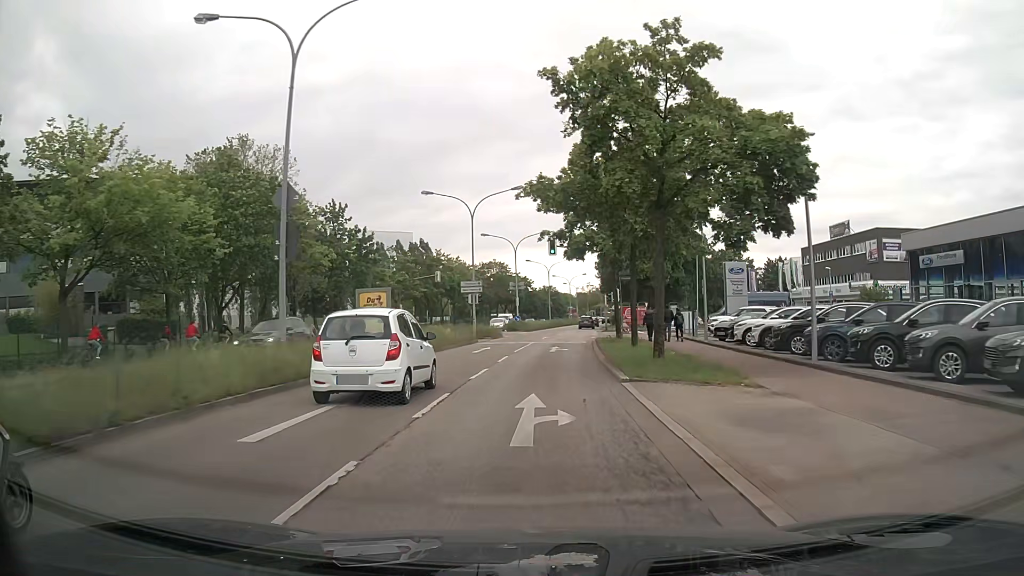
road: primary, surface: asphalt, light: Day
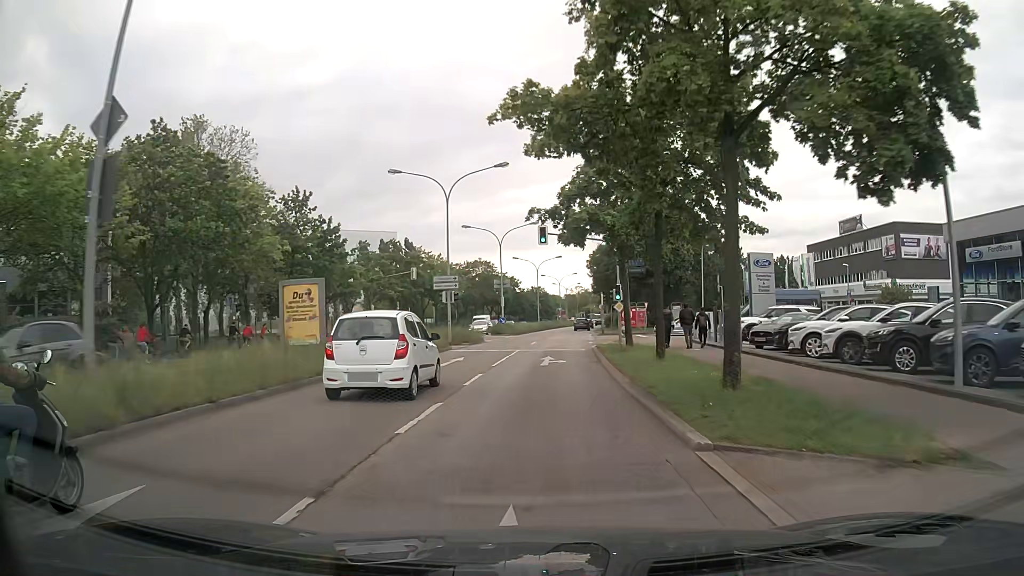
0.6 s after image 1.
(0.0, +7.3) m; +1°
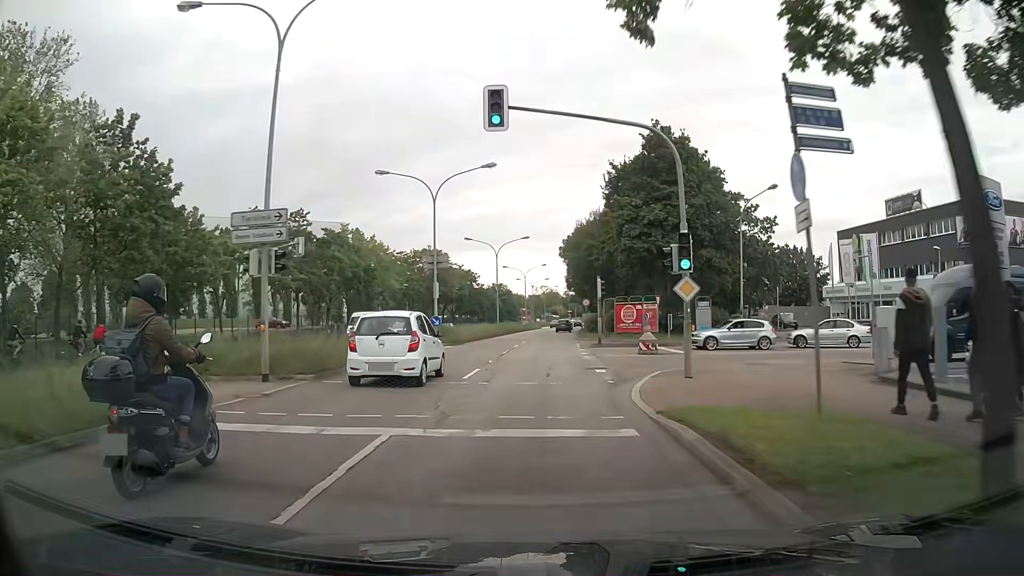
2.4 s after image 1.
(+0.5, +22.3) m; +3°
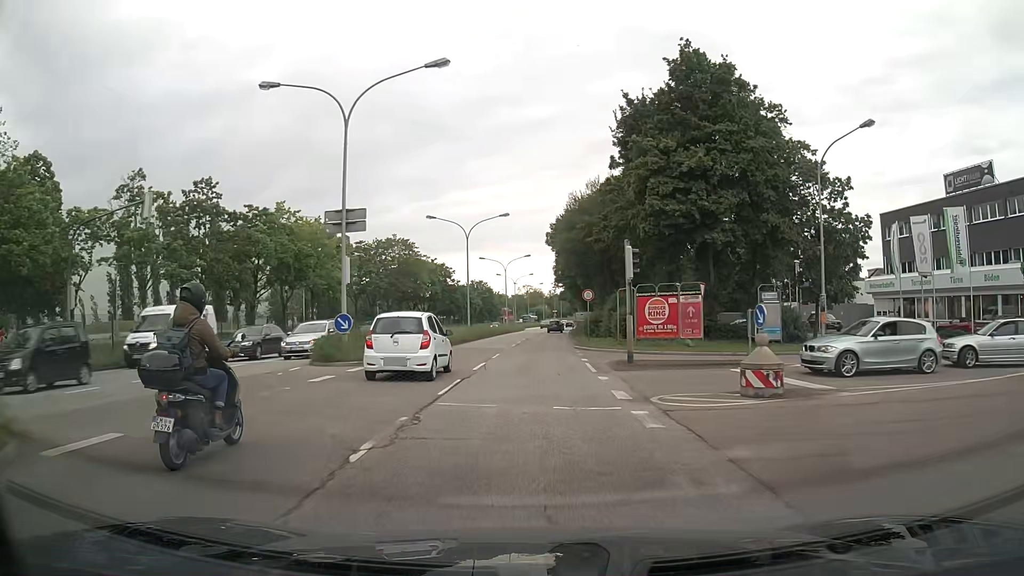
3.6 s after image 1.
(+0.2, +15.2) m; +1°
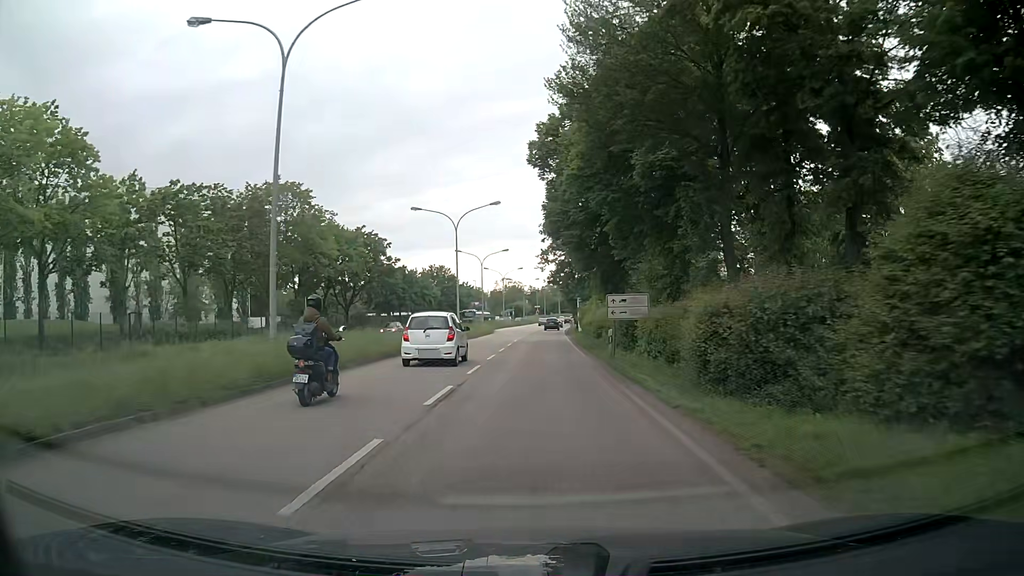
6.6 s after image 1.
(+0.7, +37.8) m; +2°
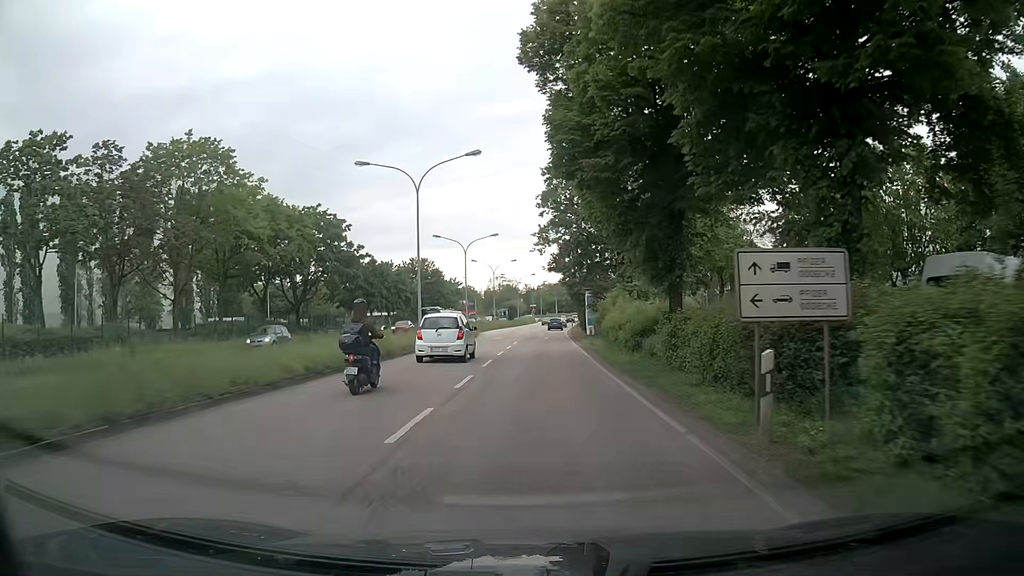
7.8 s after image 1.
(+0.1, +15.3) m; +1°
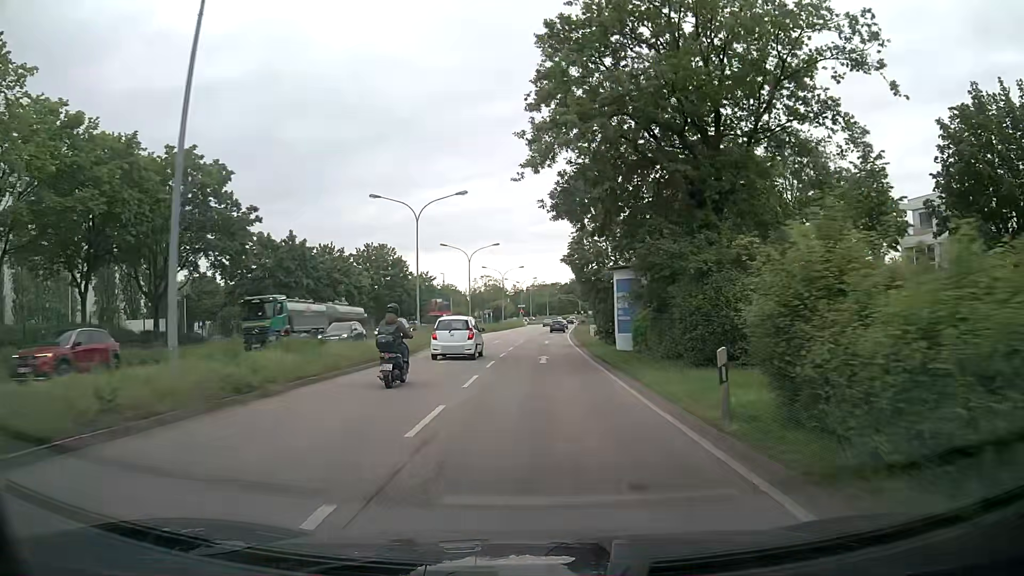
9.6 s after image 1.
(+0.2, +23.5) m; 0°
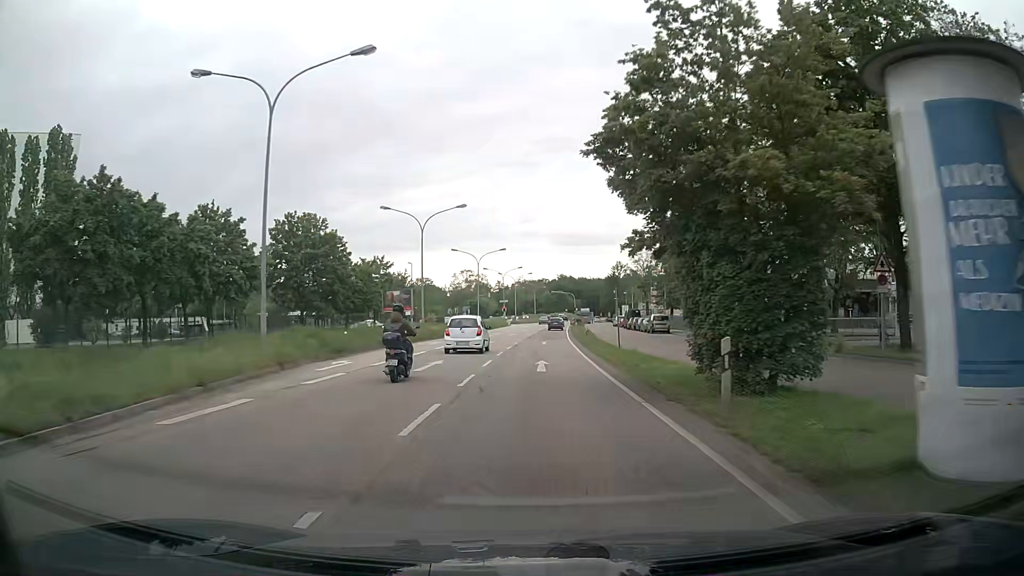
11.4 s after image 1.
(+0.5, +24.3) m; +2°
(0, +10) (0, +20) (0, +30) (0, +40) (+1, +50) (+1, +60) (+2, +70) (+2, +80) (+3, +90) (+3, +100) m
